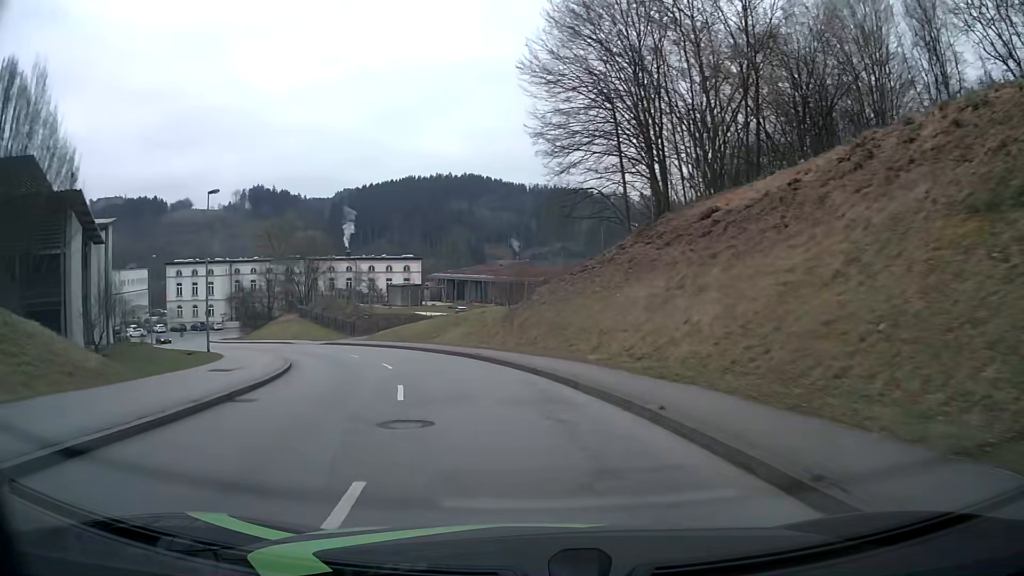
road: tertiary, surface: asphalt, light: Day
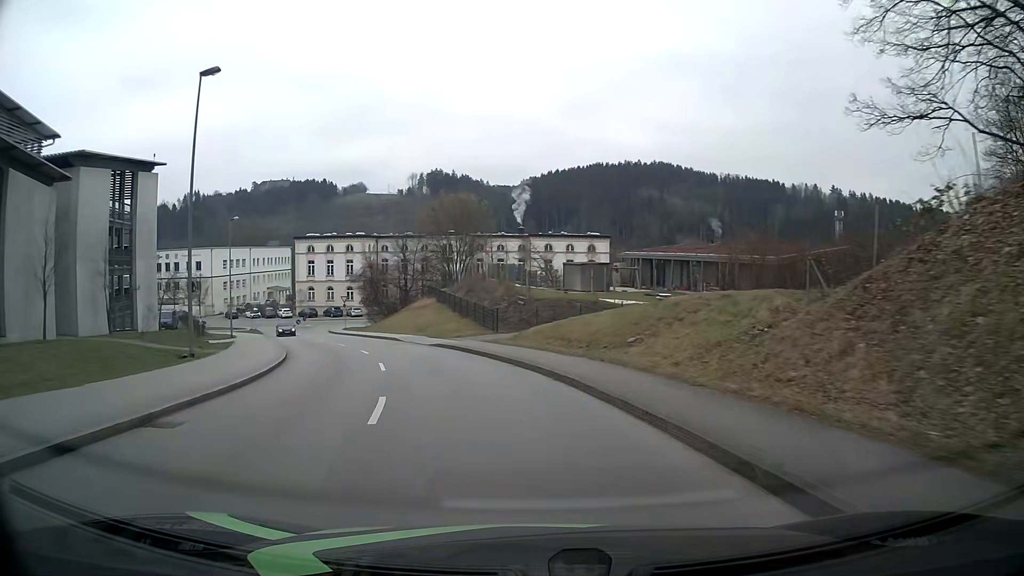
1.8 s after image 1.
(-2.9, +21.4) m; -16°
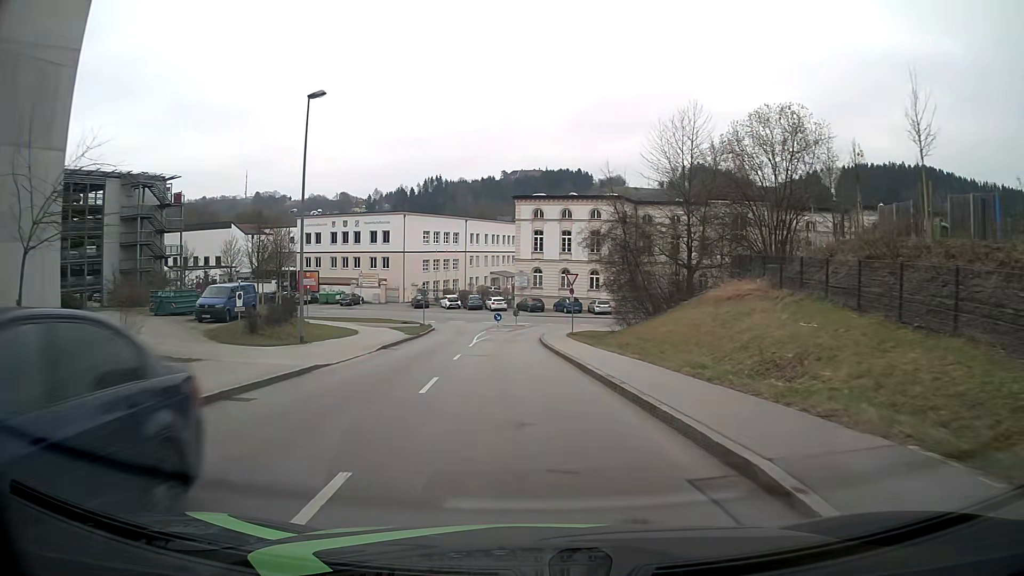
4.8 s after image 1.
(-6.9, +32.2) m; -21°
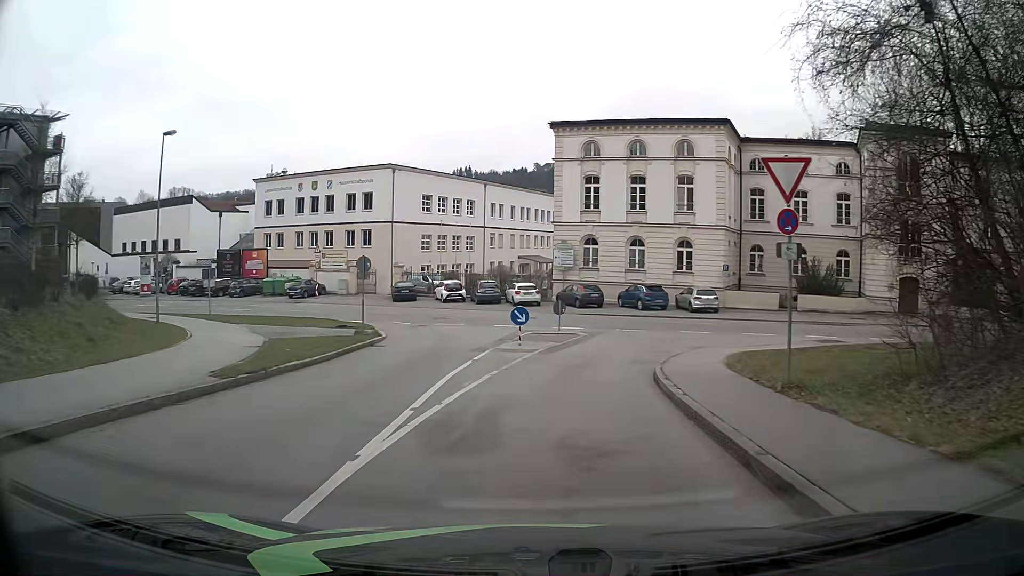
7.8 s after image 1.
(-1.4, +28.0) m; -3°
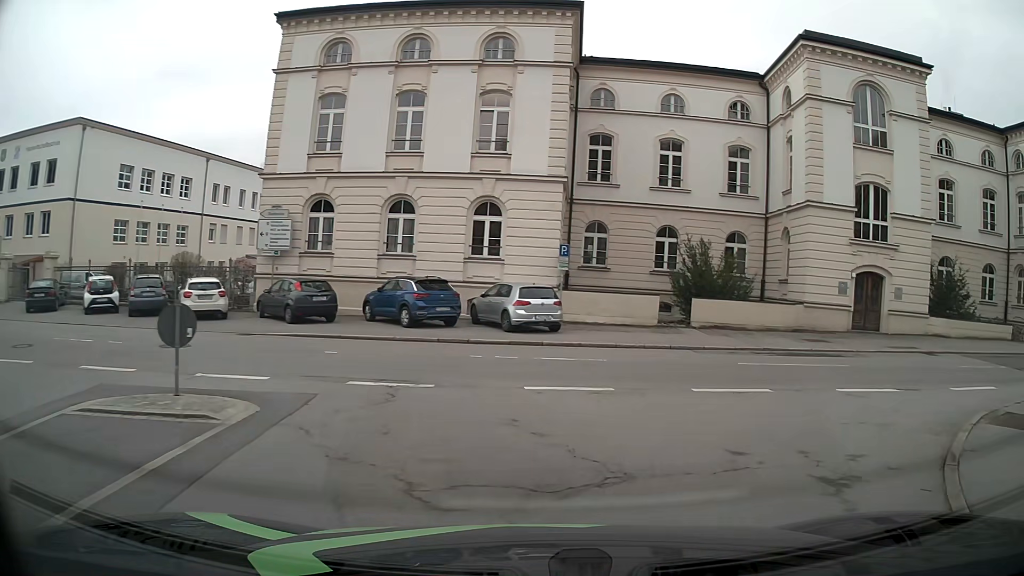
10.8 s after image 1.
(+2.0, +19.0) m; +21°
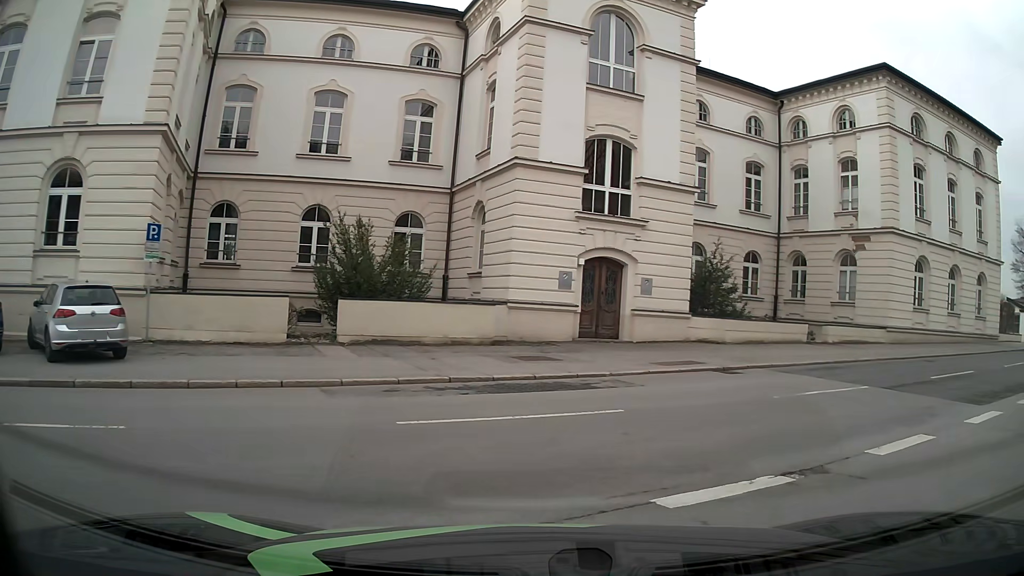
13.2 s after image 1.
(+1.8, +7.7) m; +27°
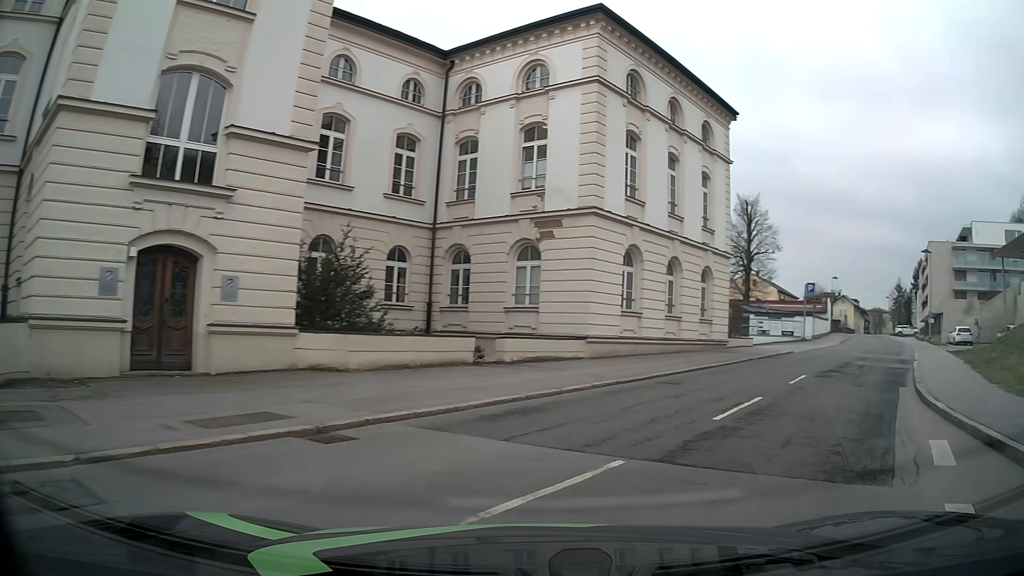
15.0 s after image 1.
(+1.9, +7.1) m; +31°
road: residential
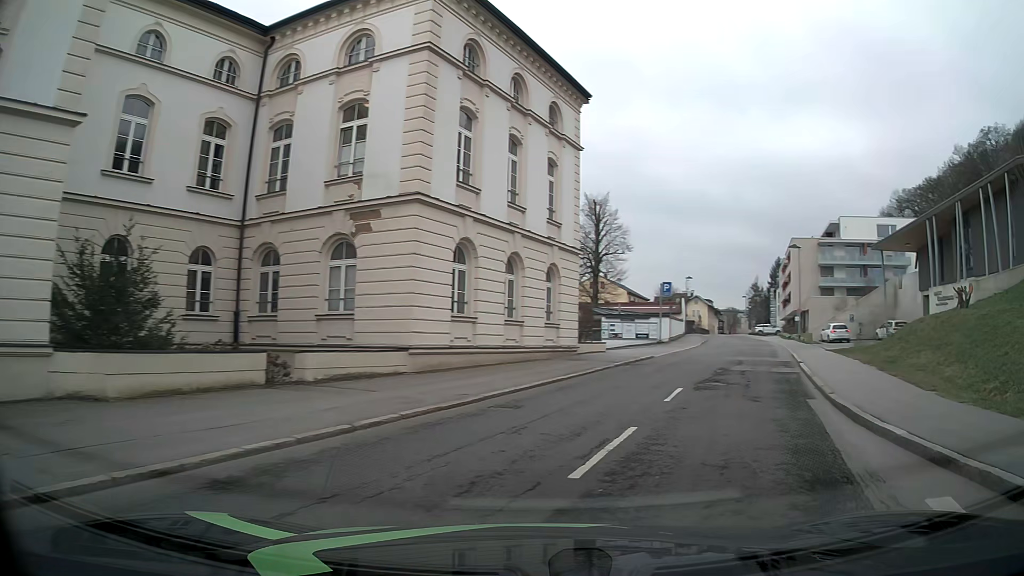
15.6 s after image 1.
(+0.4, +3.5) m; +11°
(+2, +10) (+6, +19) (+9, +28) (+13, +38) (+16, +47) (+19, +57) (+21, +67) (+23, +76) (+25, +86) (+27, +96) m
